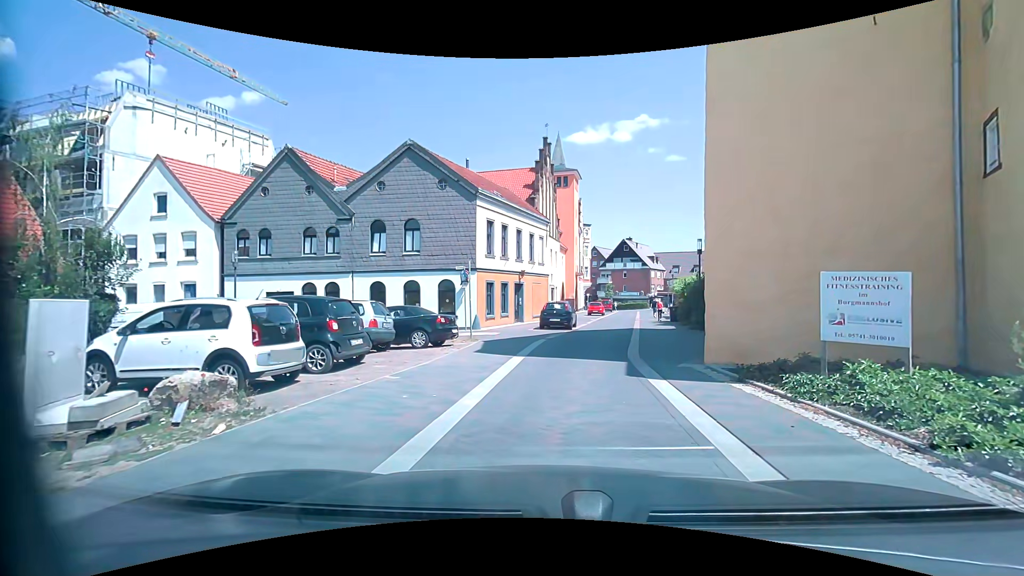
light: Day
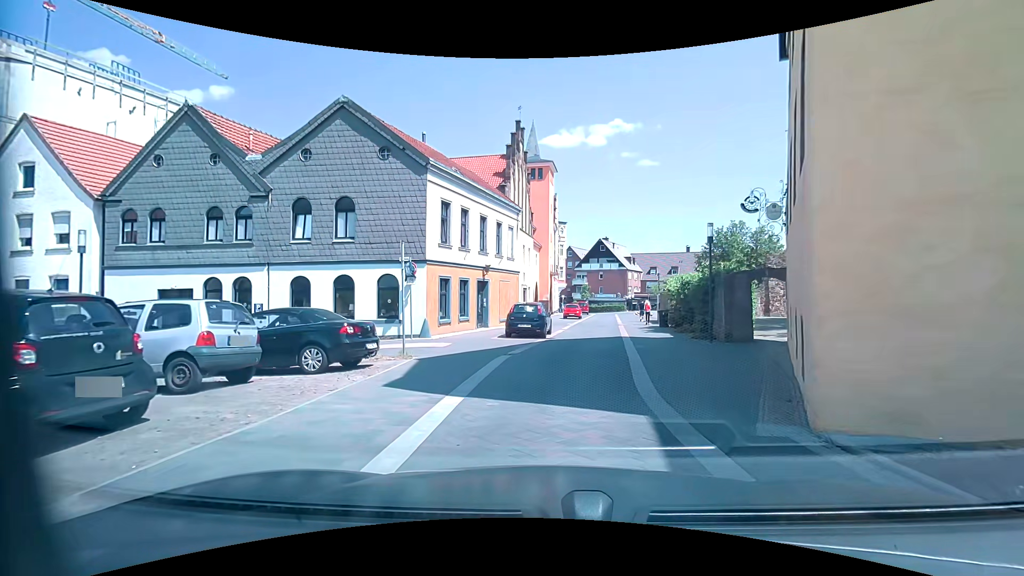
(+0.1, +5.5) m; +2°
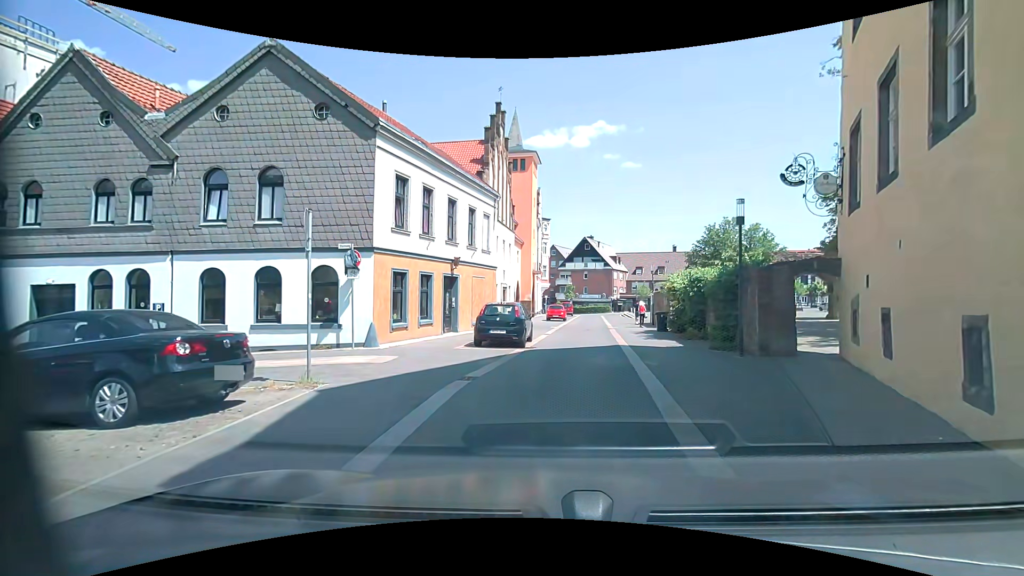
(+0.1, +4.4) m; +2°
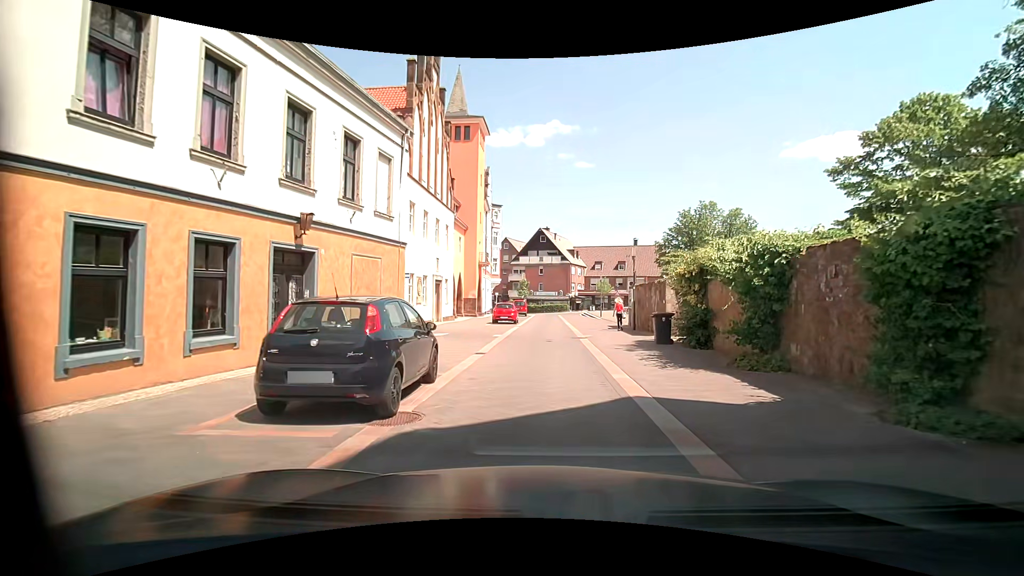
(+0.6, +10.1) m; +6°
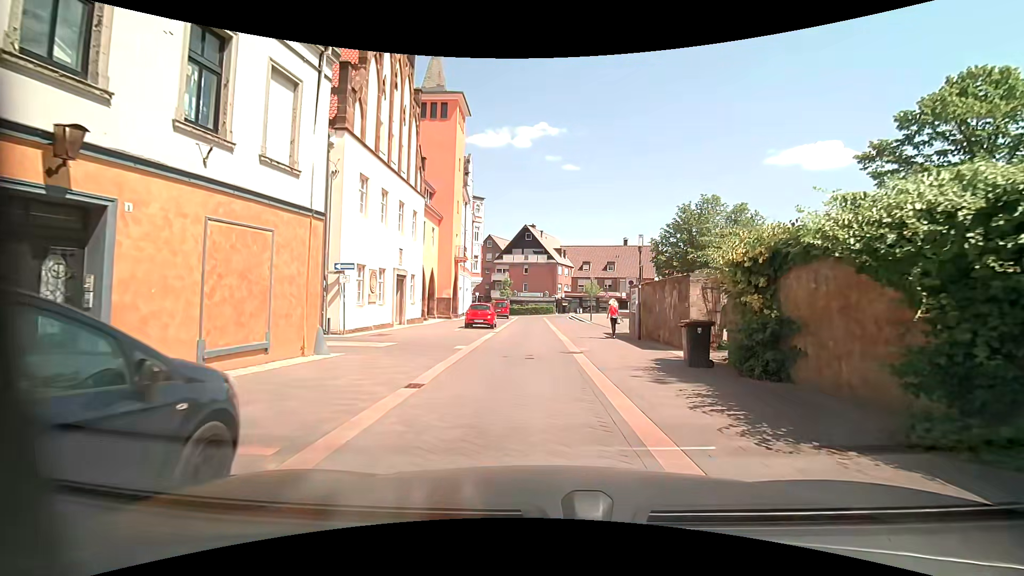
(+0.1, +5.5) m; +2°
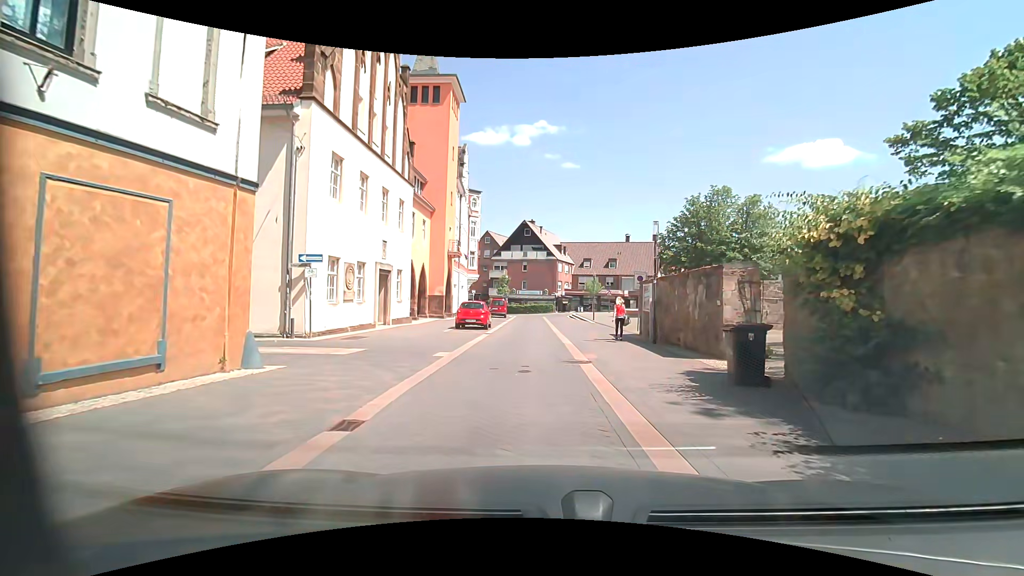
(0.0, +2.8) m; -1°
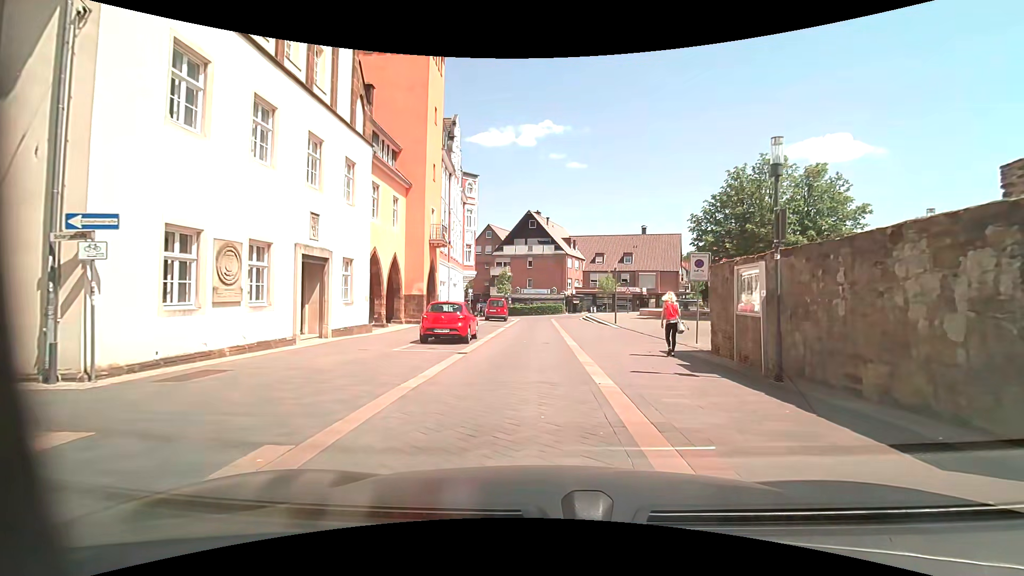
(+0.2, +8.6) m; 0°
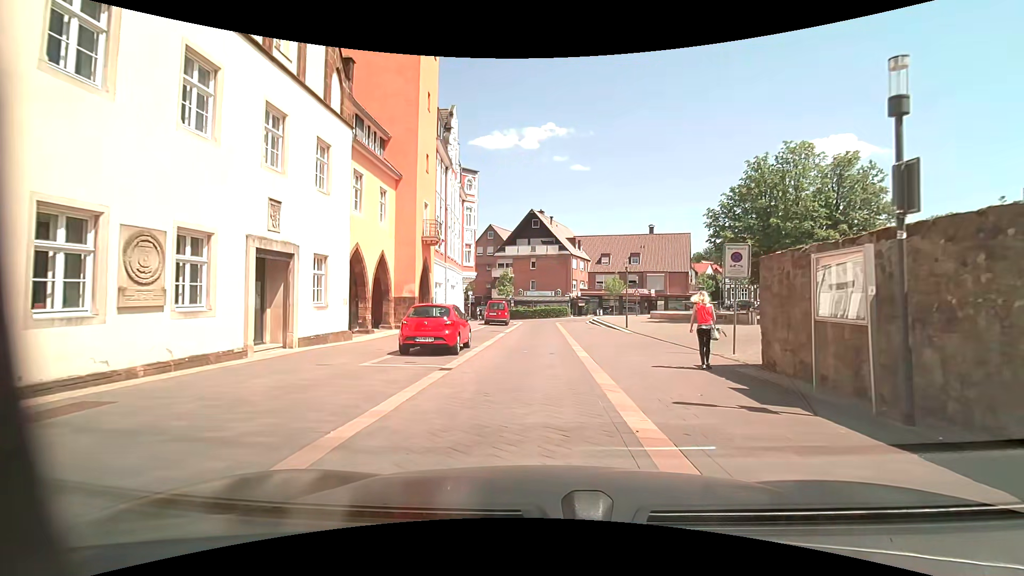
(0.0, +2.9) m; 0°
